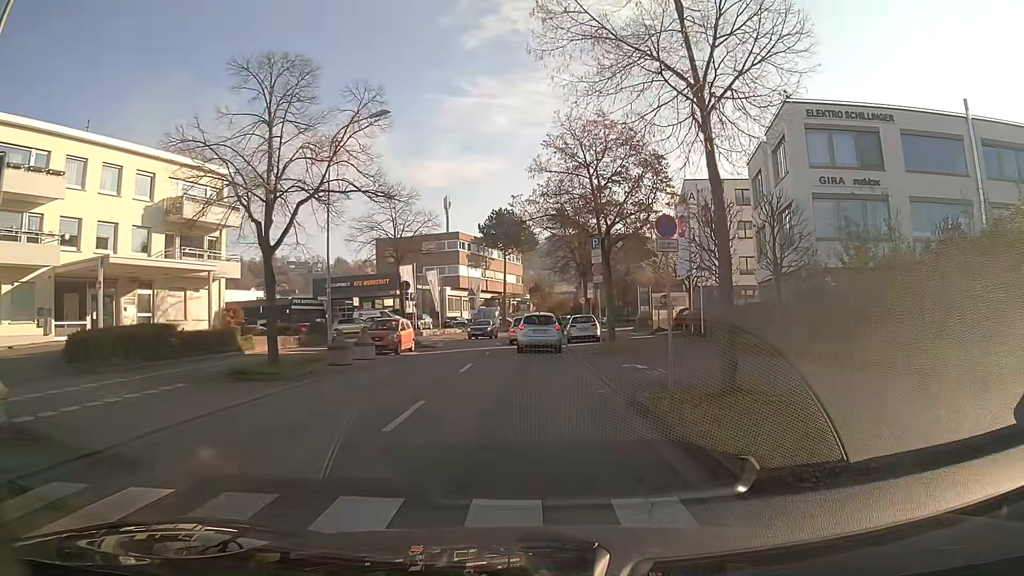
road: secondary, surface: asphalt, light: Day
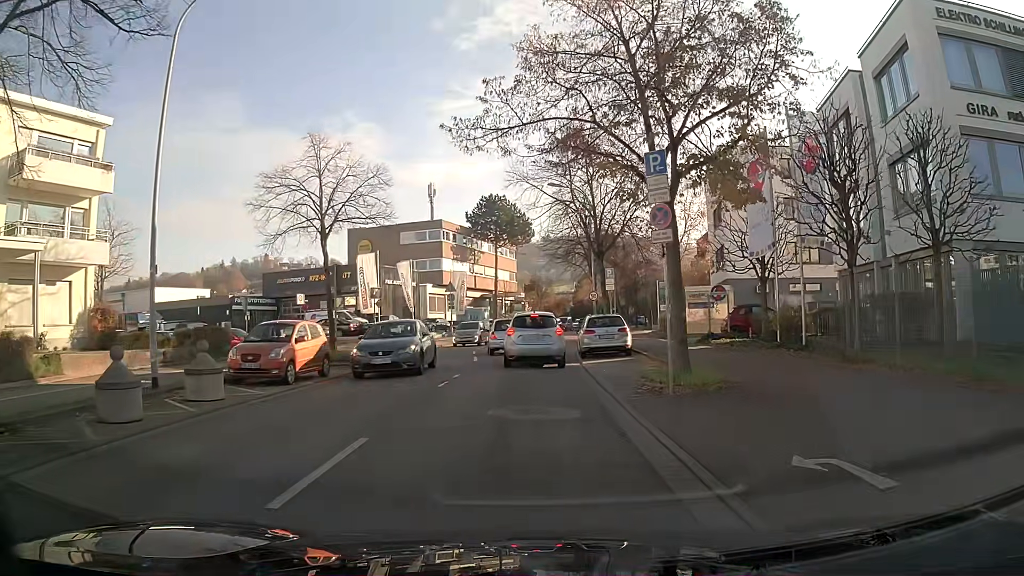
(+0.1, +12.3) m; 0°
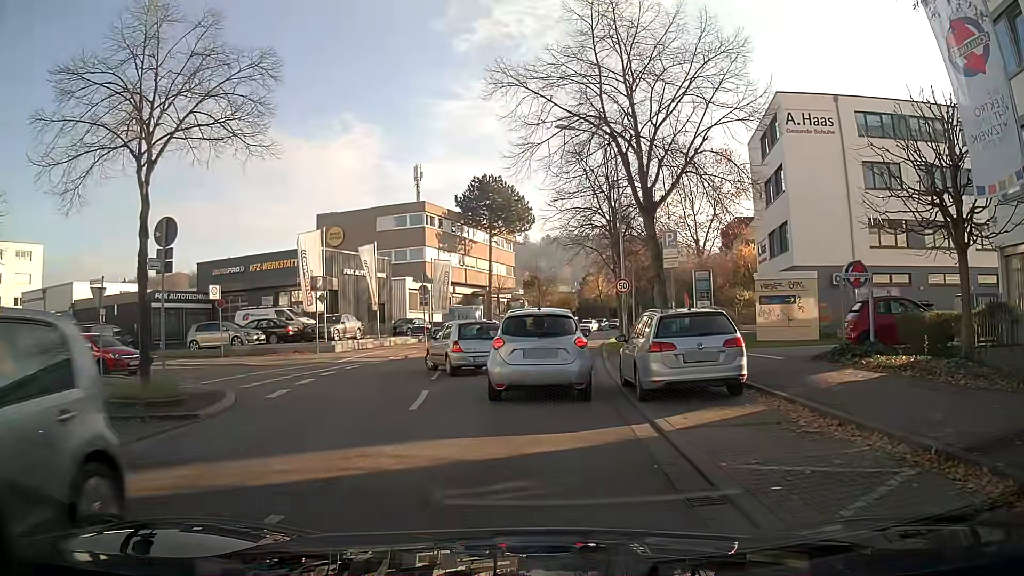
(-0.1, +12.0) m; 0°
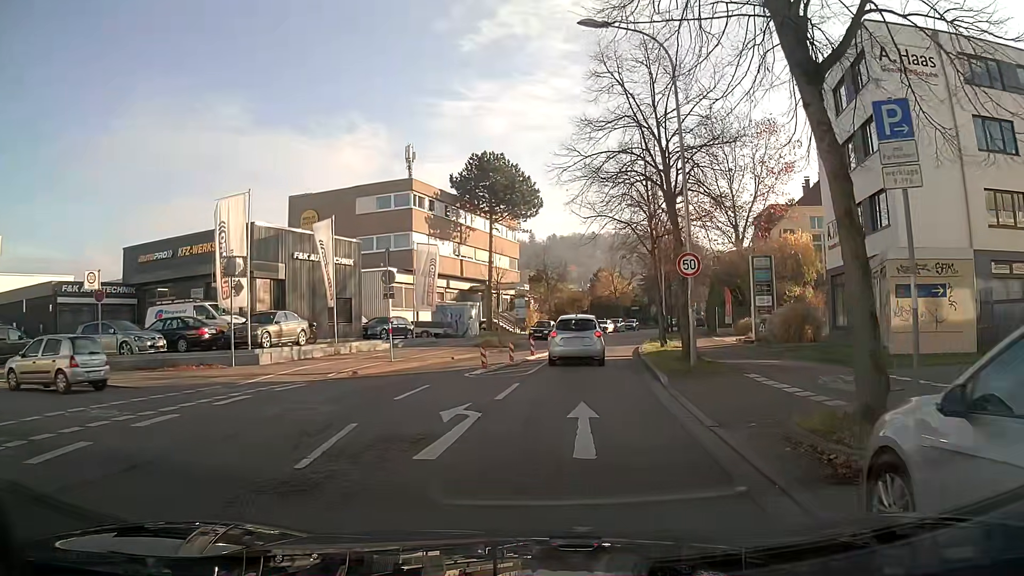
(-0.1, +10.4) m; 0°
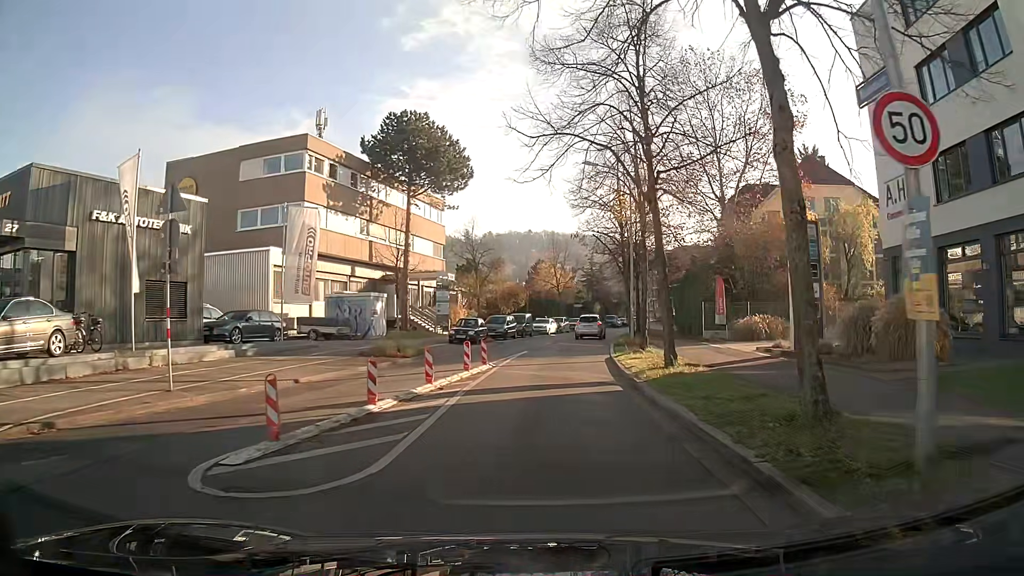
(+0.5, +12.4) m; +5°
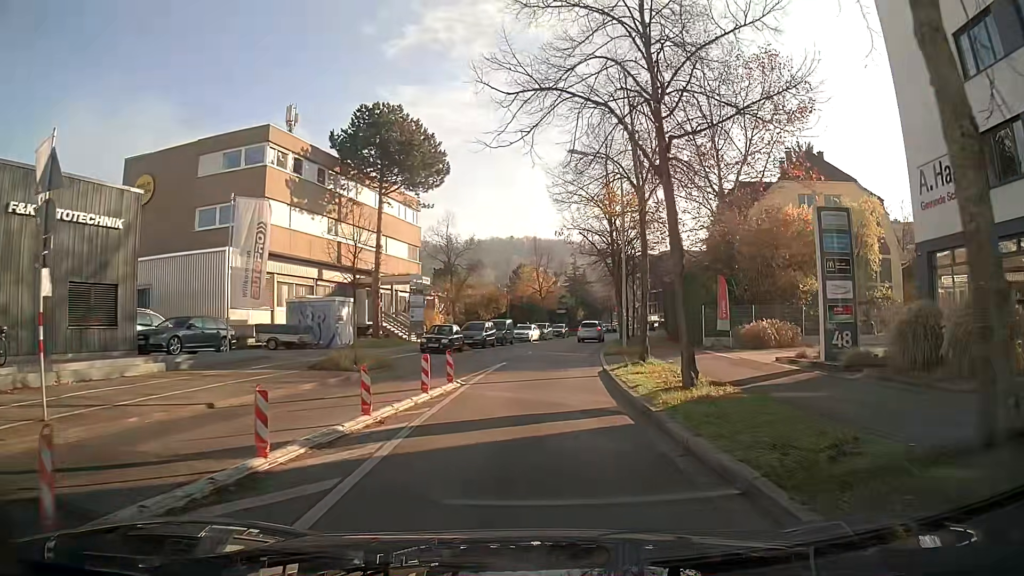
(0.0, +3.7) m; +1°
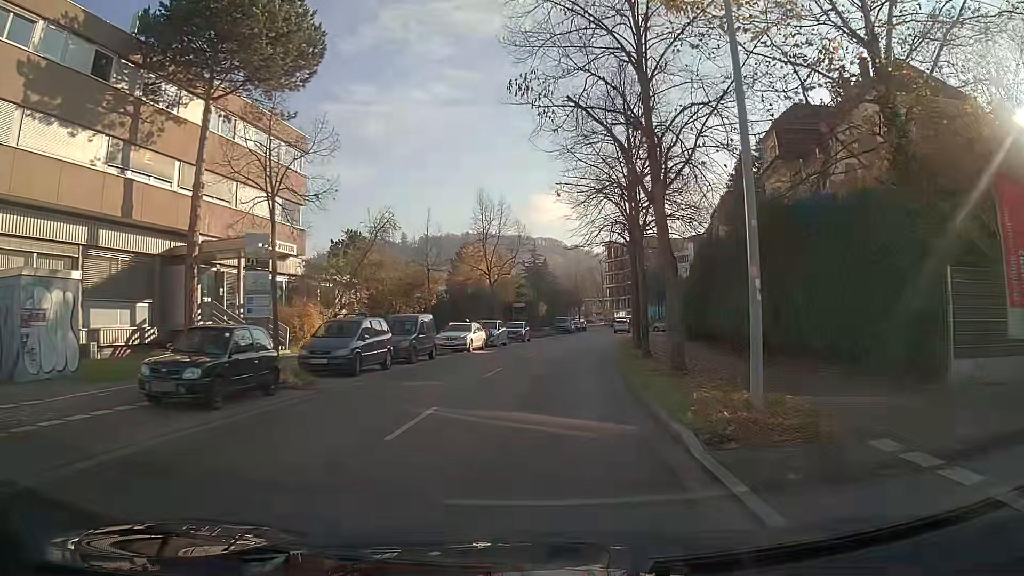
(+0.8, +22.0) m; +4°
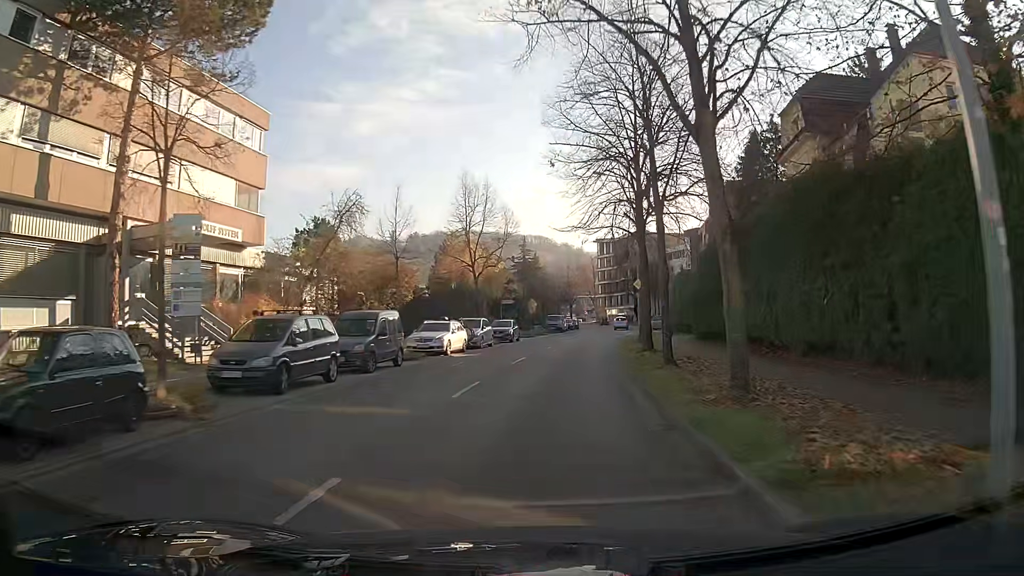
(+0.1, +5.0) m; +1°
(0, +10) (+1, +20) (+2, +30) (+3, +40) (+5, +50) (+6, +60) (+8, +69) (+9, +79) (+10, +89) (+11, +99) m
